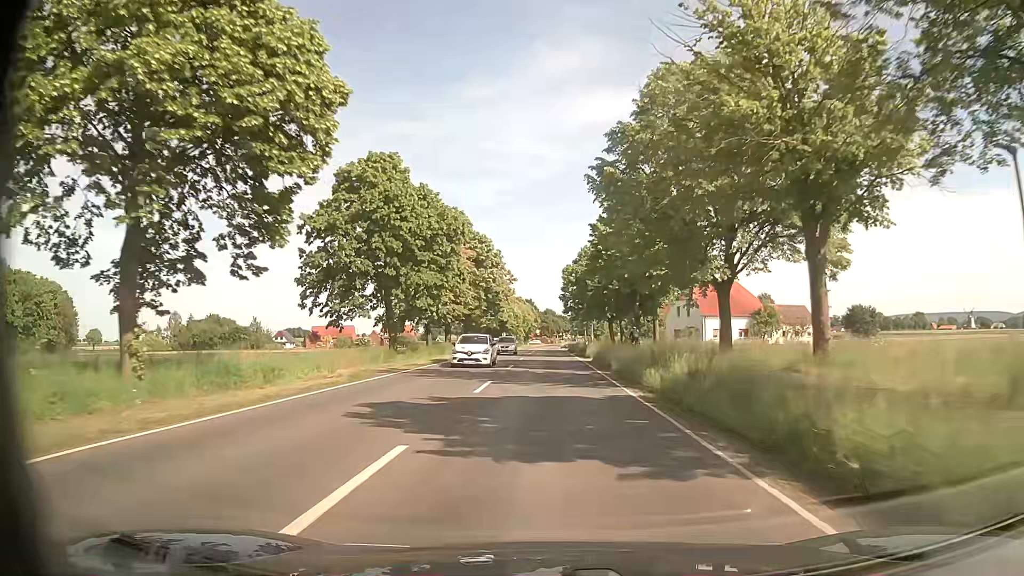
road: secondary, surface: asphalt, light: Day
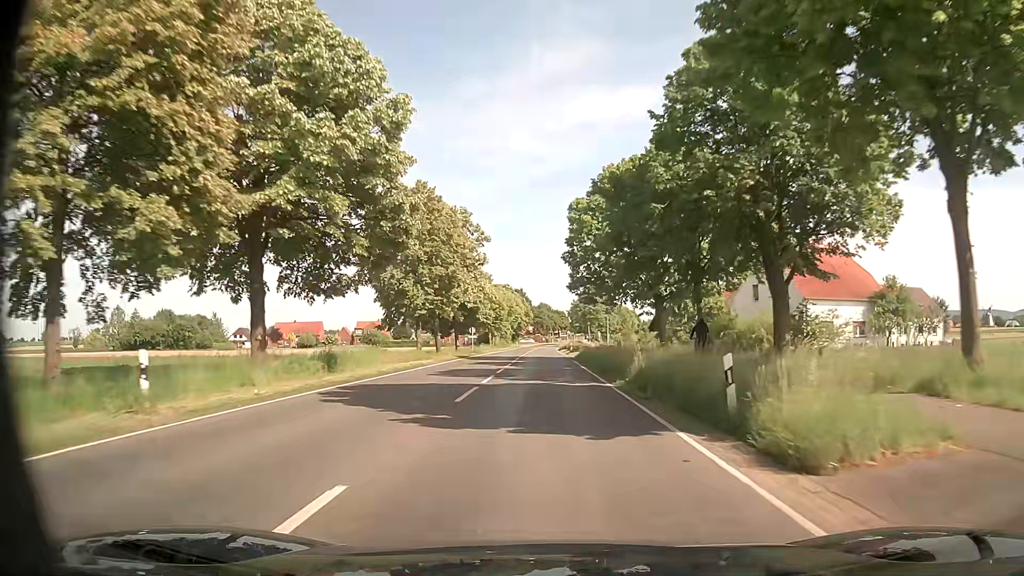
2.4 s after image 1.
(+0.5, +38.6) m; +1°
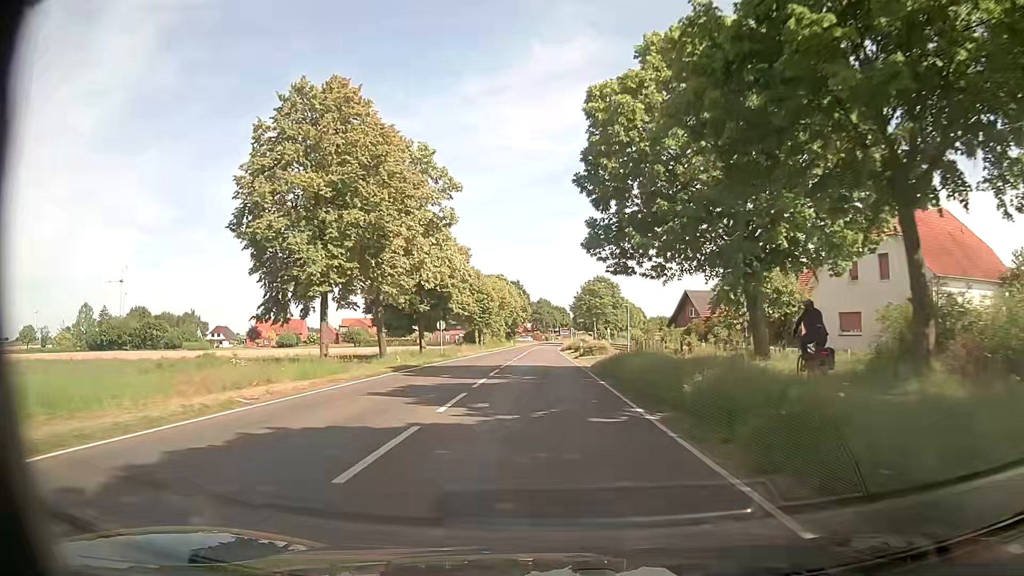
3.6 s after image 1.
(0.0, +20.0) m; +1°
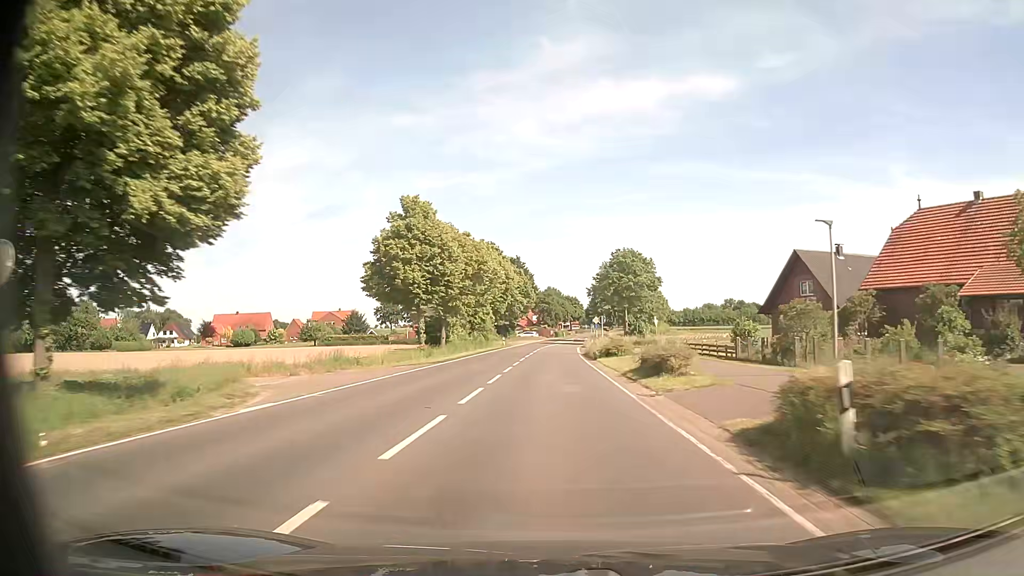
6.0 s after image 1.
(-0.6, +41.4) m; -1°
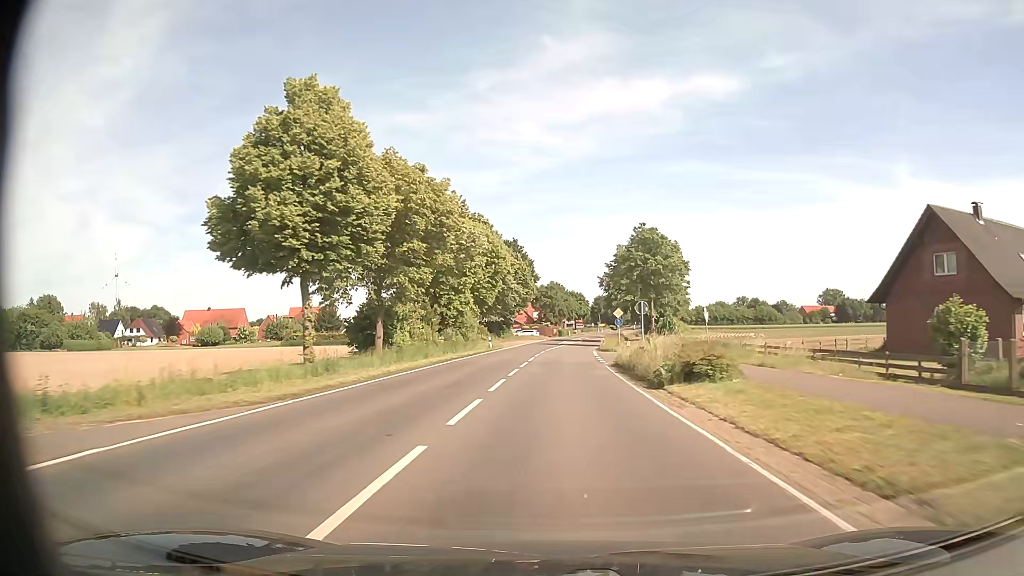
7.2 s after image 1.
(+0.1, +21.5) m; 0°
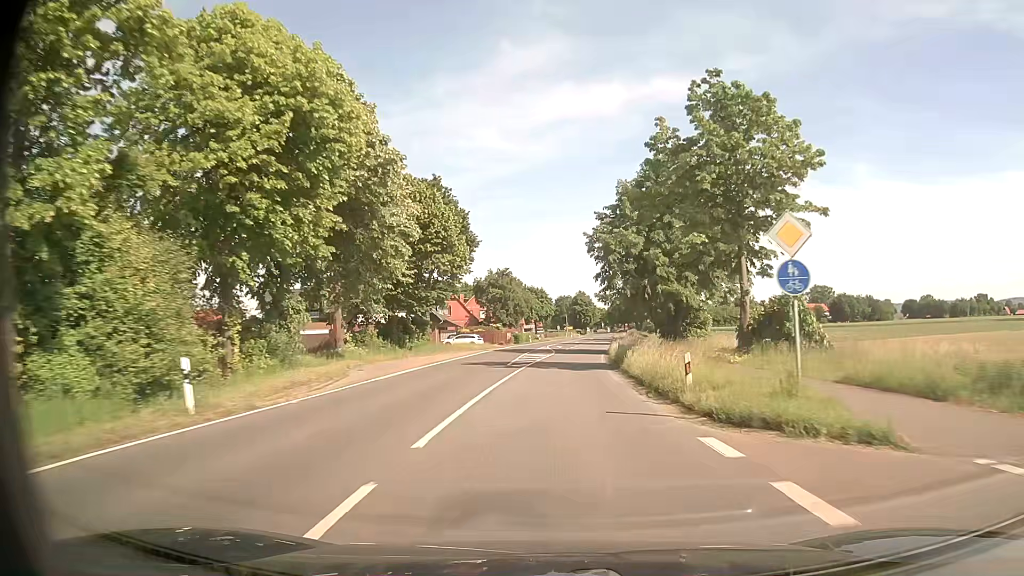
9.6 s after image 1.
(+0.9, +44.3) m; +3°
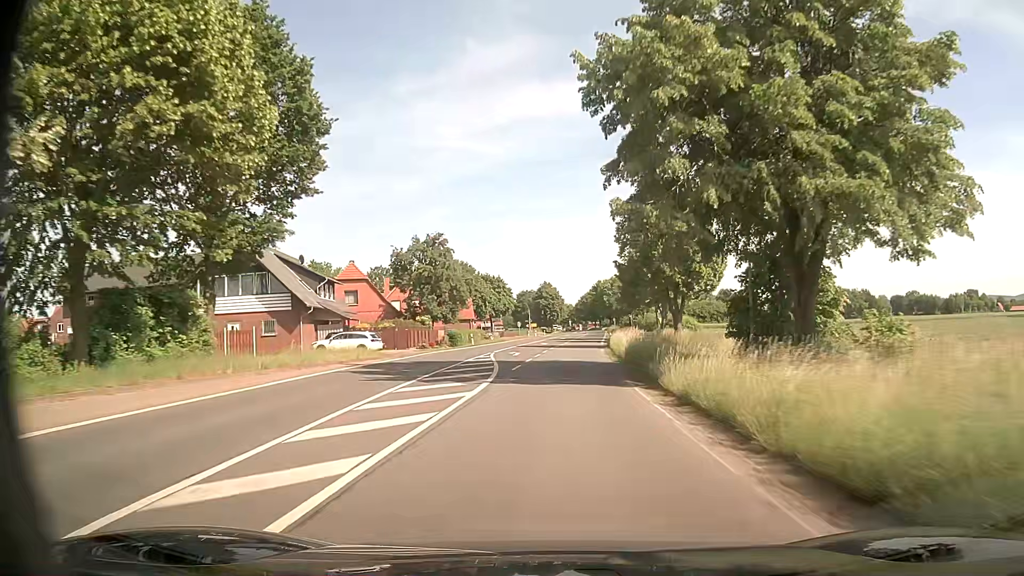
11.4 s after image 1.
(+1.1, +33.6) m; +3°
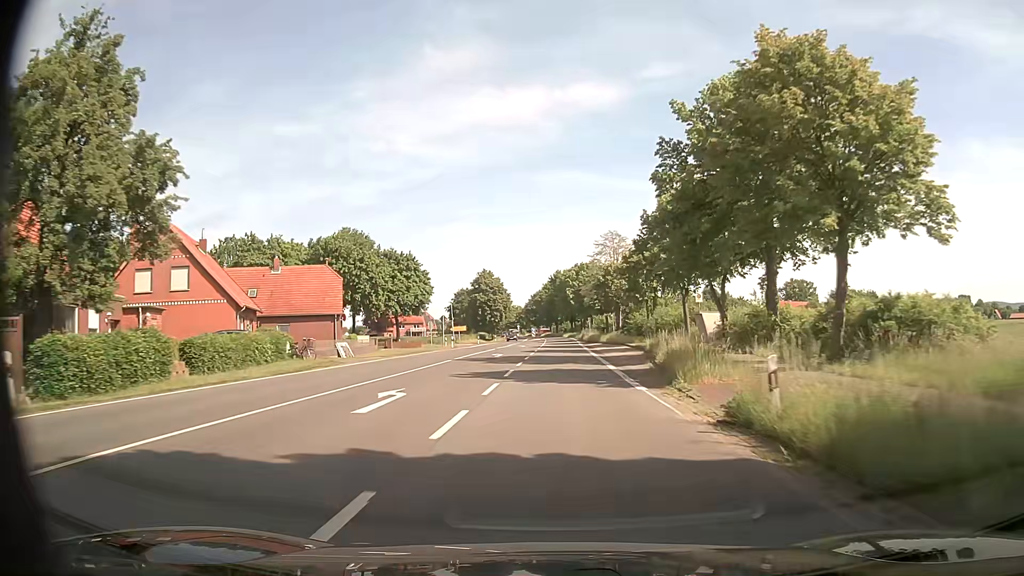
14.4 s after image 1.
(+1.8, +51.5) m; +4°
(0, +10) (0, +20) (0, +30) (+1, +40) (+1, +50) (+1, +60) (+1, +70) (+1, +80) (+1, +90) (+1, +100) m
